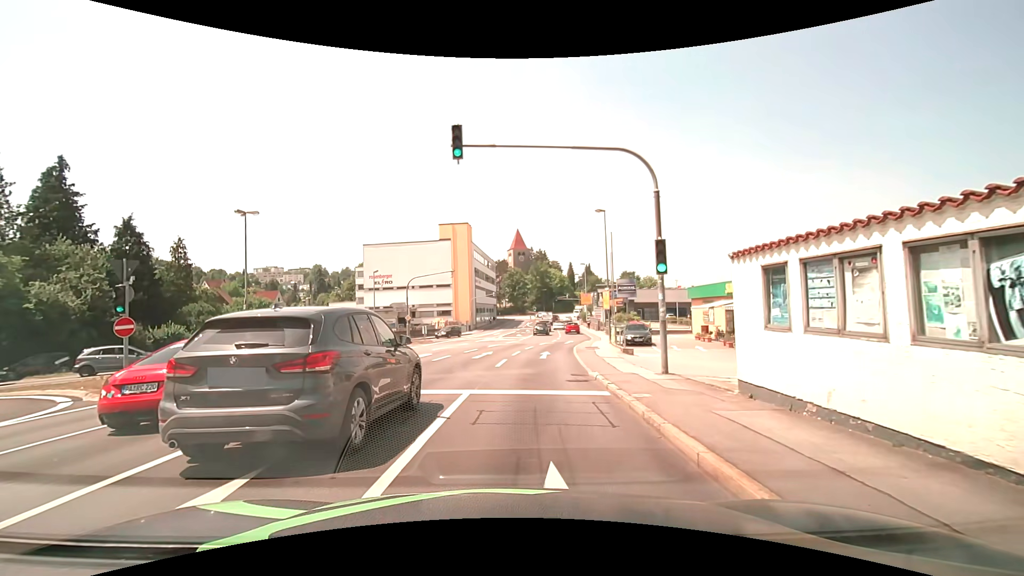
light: Day
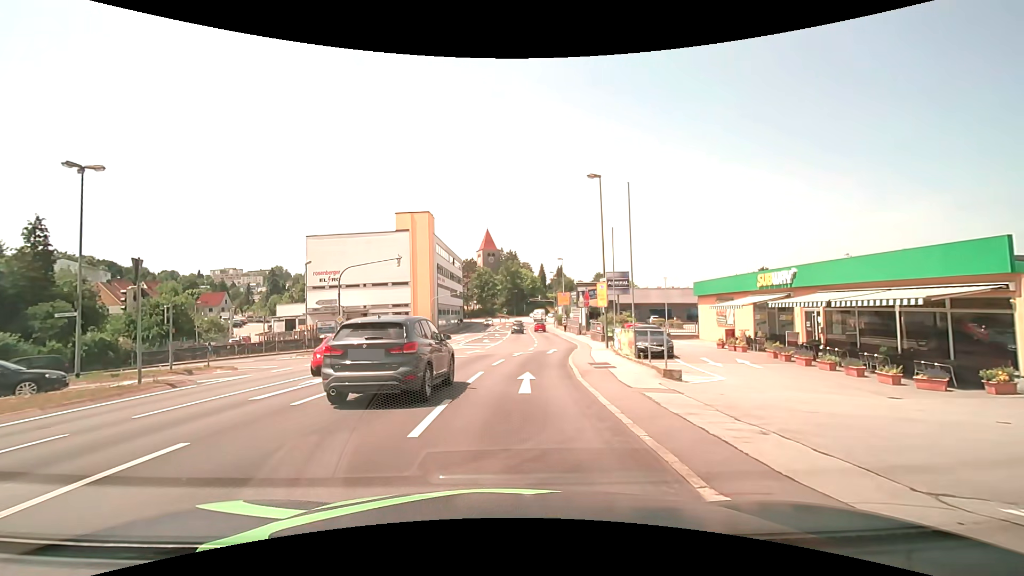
(+0.3, +10.3) m; +3°
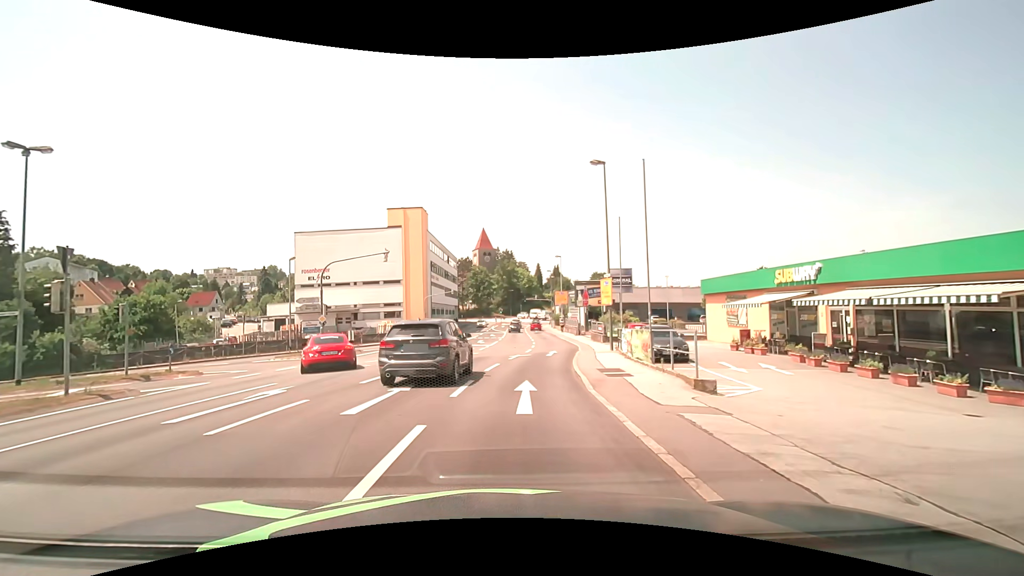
(0.0, +2.5) m; +1°
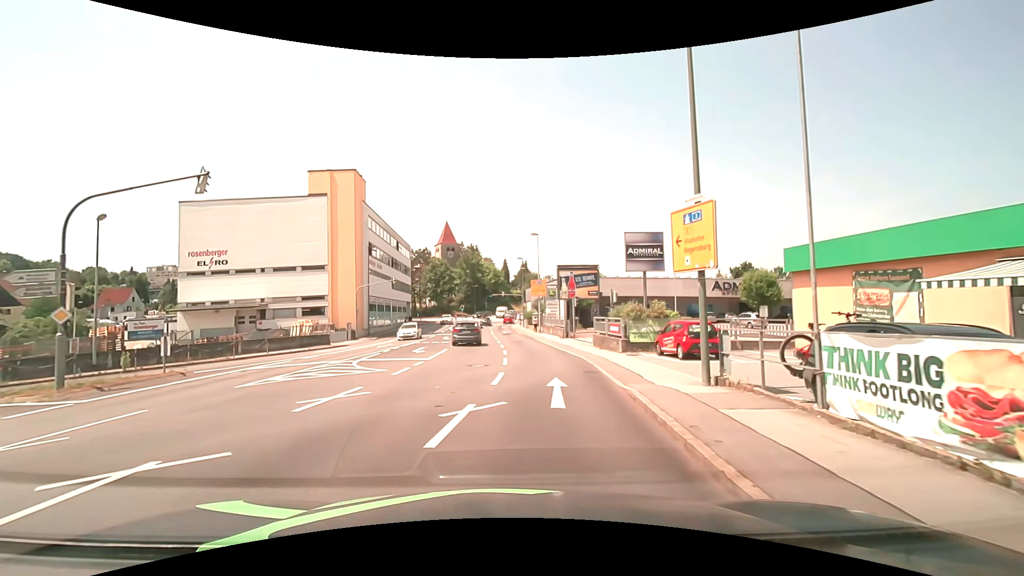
(+0.5, +16.4) m; +4°
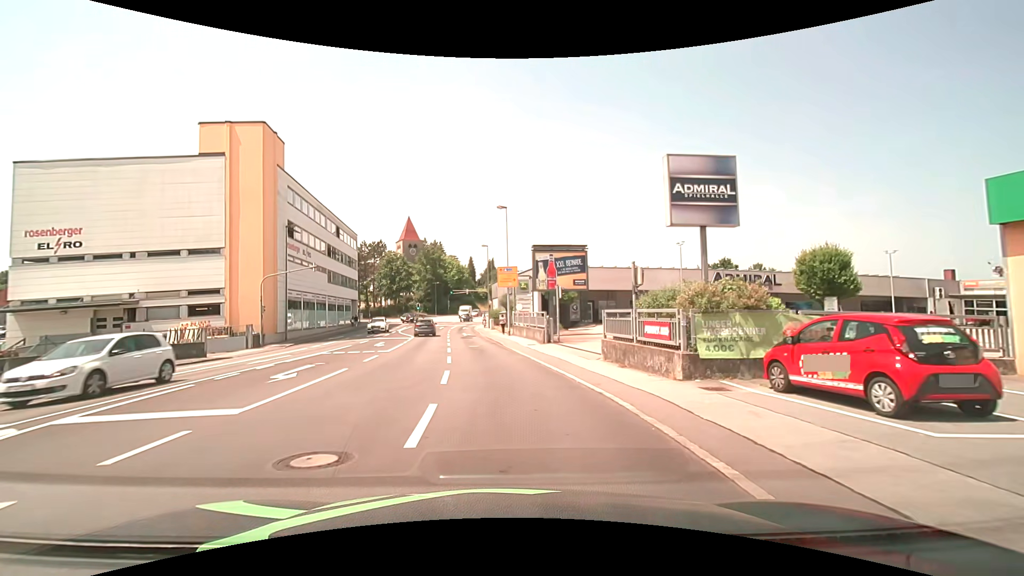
(+0.5, +12.1) m; +2°
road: tertiary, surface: asphalt
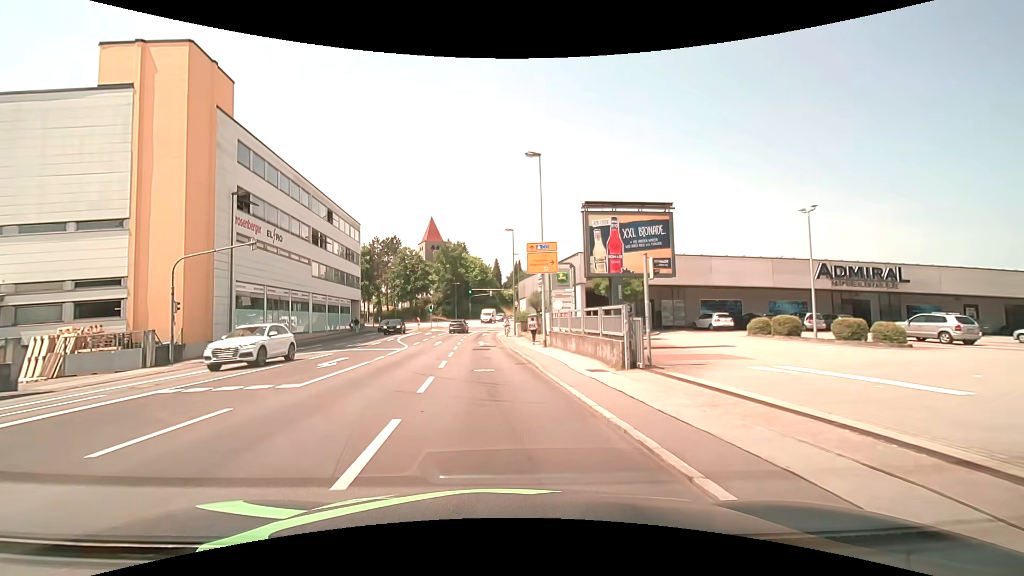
(0.0, +13.5) m; -2°
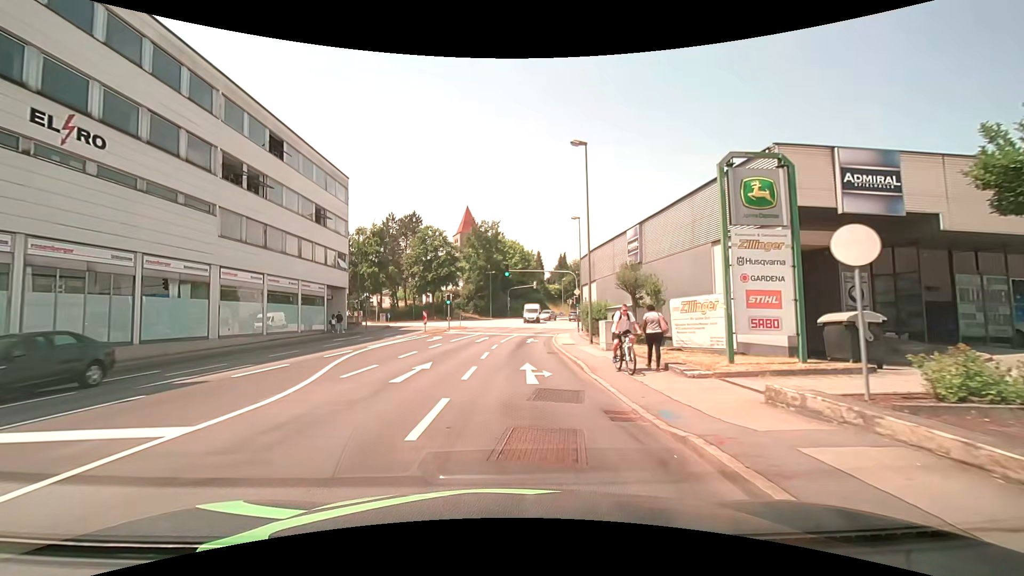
(-1.2, +22.6) m; -5°
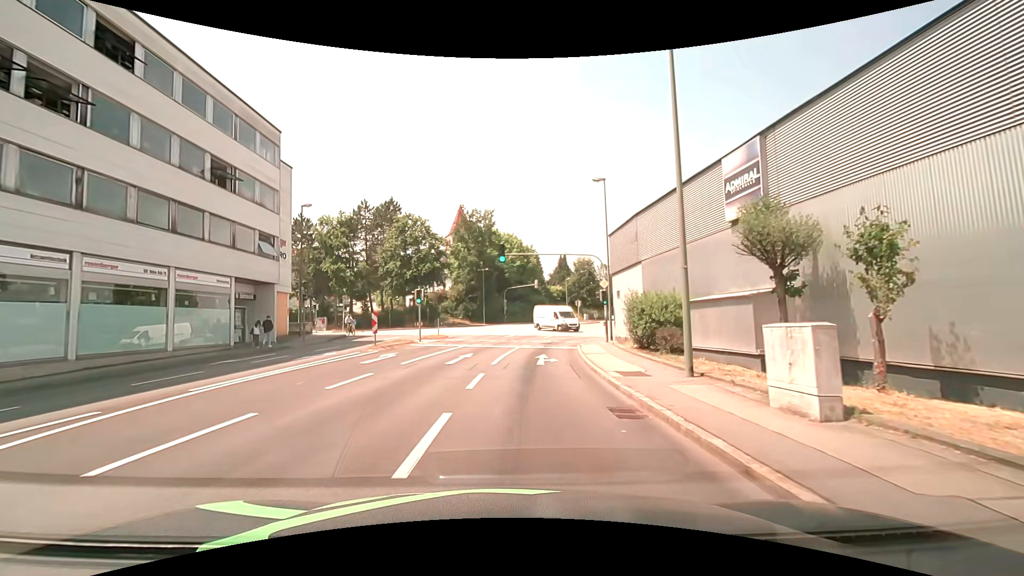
(0.0, +13.3) m; 0°
(0, +10) (0, +20) (+1, +30) (+5, +39) (+12, +45) (+22, +47) (+32, +47) (+42, +47) (+52, +47) (+62, +47) m
